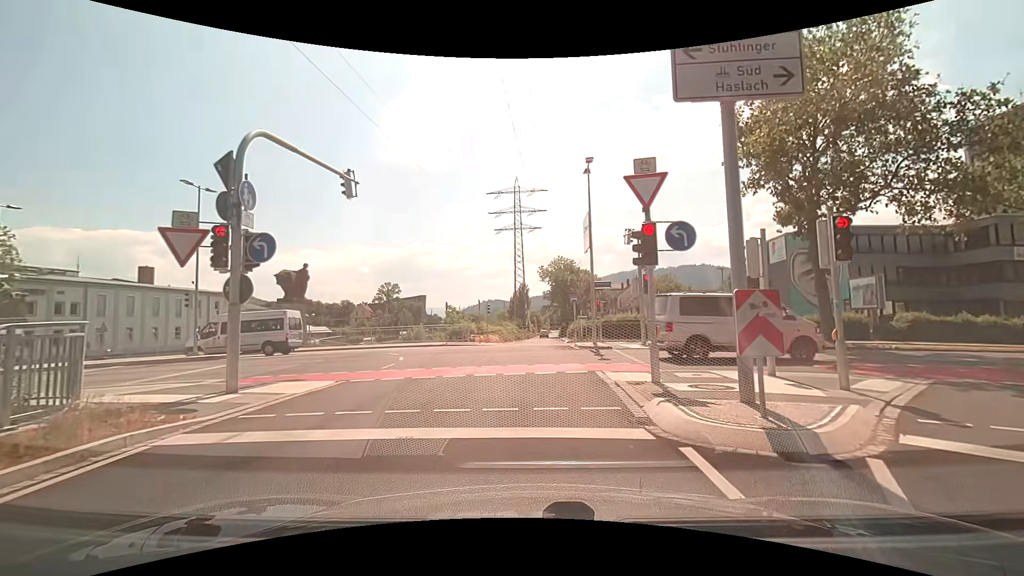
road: trunk_link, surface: asphalt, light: Day
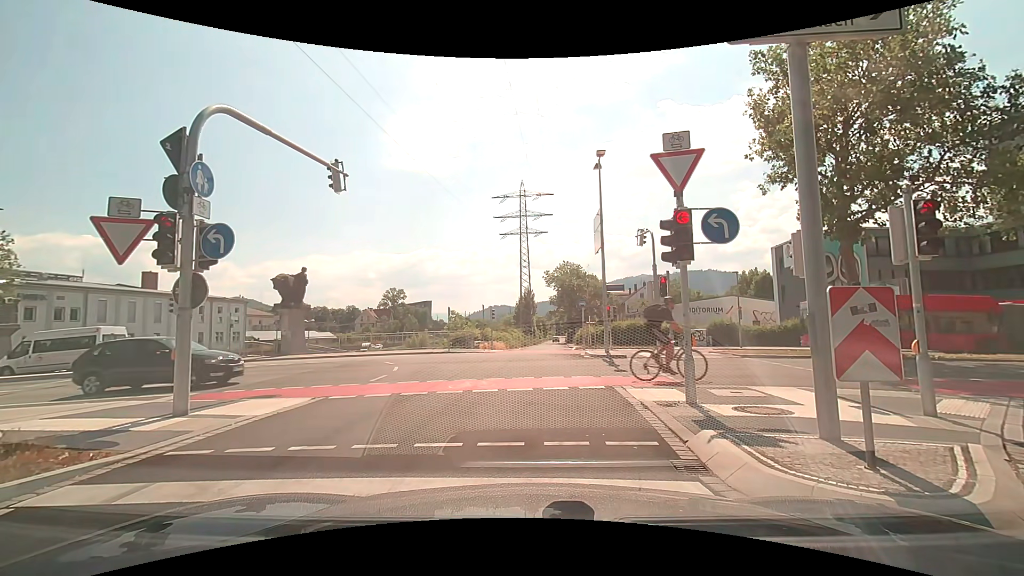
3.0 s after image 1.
(0.0, +1.6) m; -2°
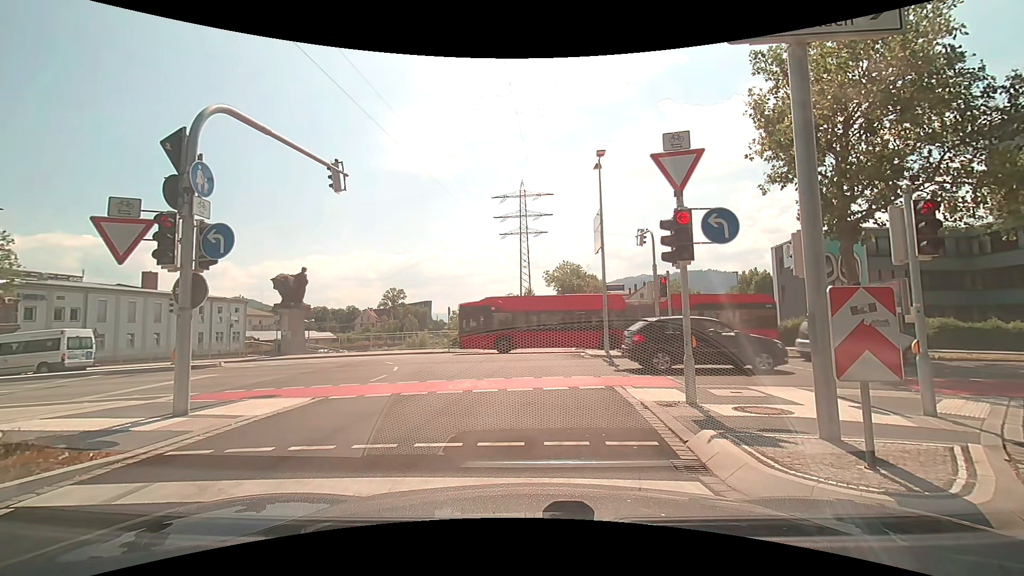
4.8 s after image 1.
(0.0, 0.0) m; 0°
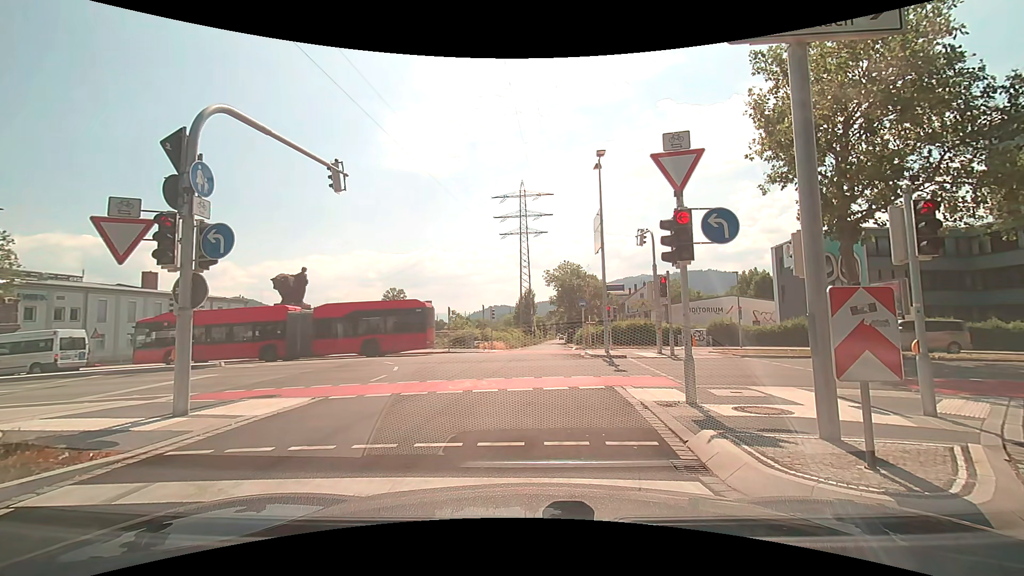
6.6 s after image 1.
(0.0, 0.0) m; 0°
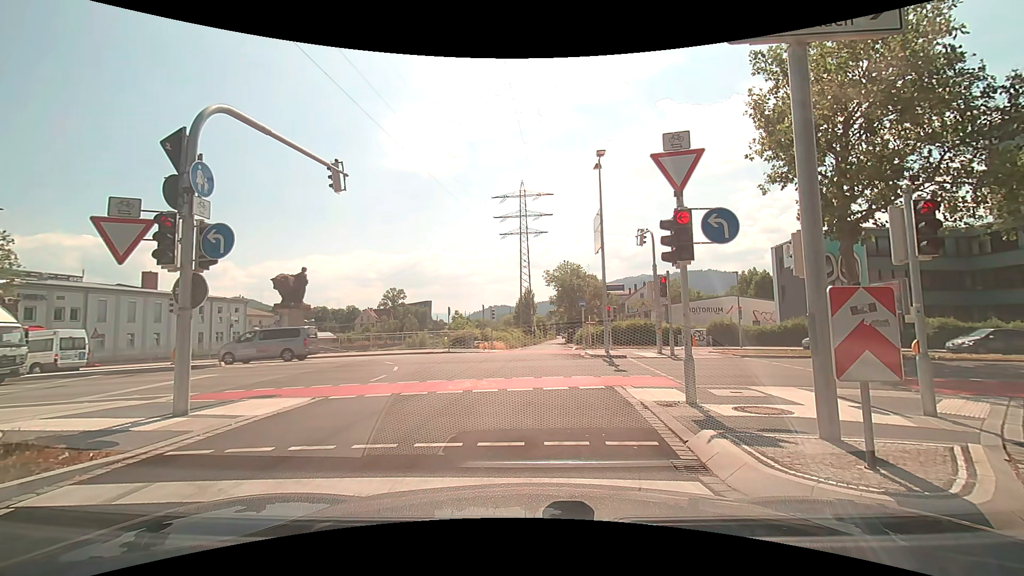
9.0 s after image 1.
(0.0, 0.0) m; 0°
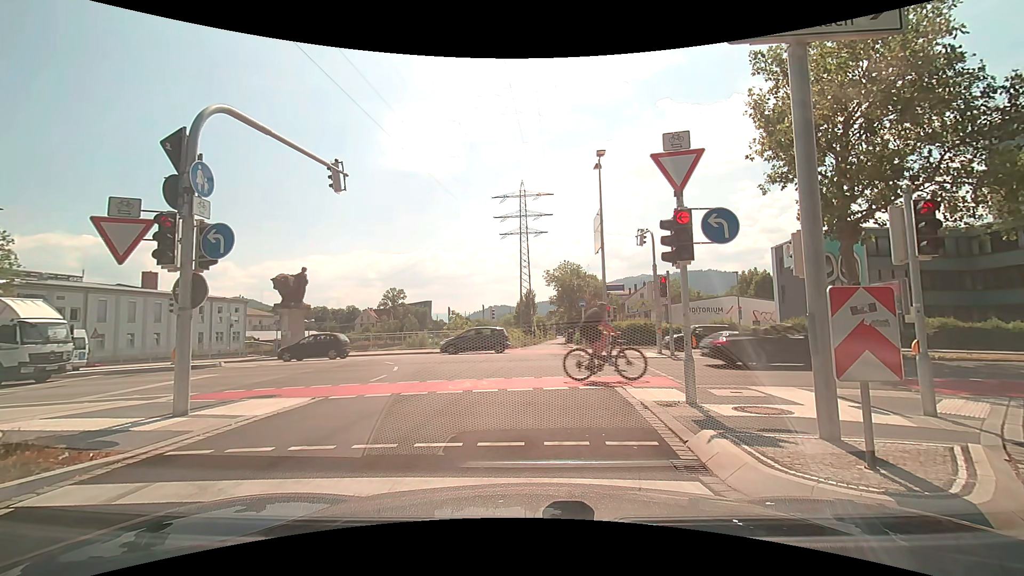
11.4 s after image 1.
(0.0, 0.0) m; 0°
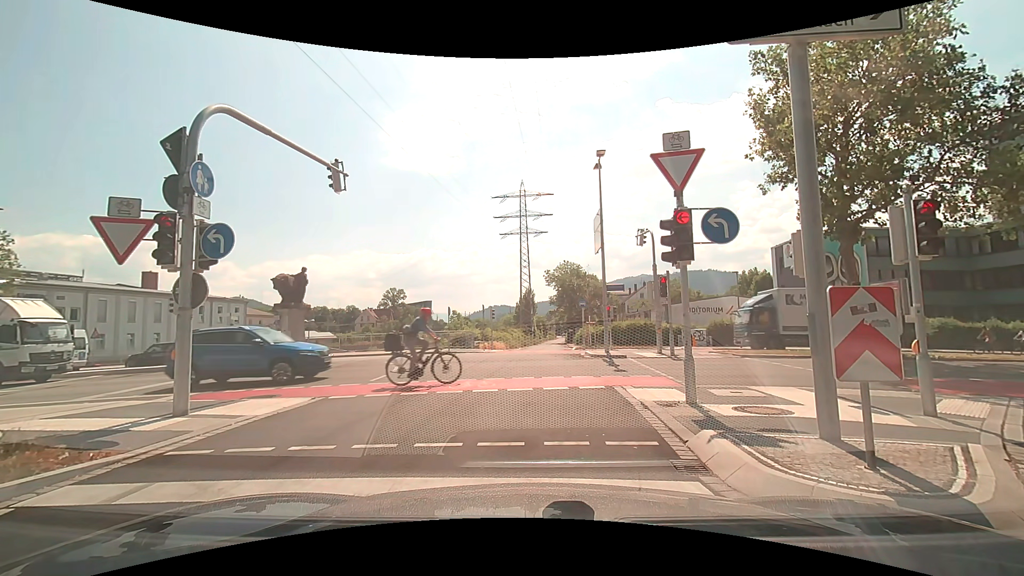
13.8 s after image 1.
(0.0, 0.0) m; 0°
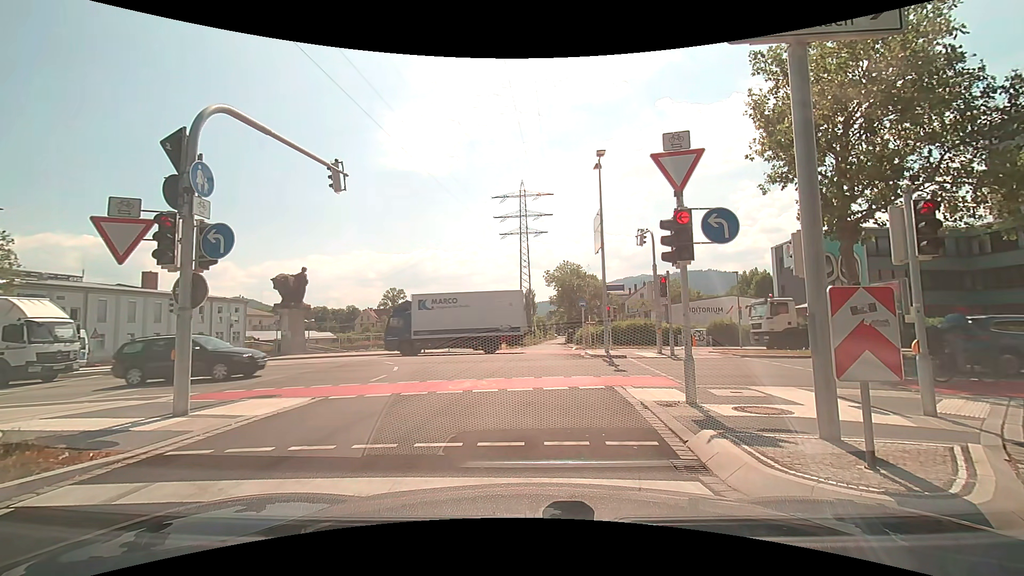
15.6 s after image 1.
(0.0, 0.0) m; 0°
